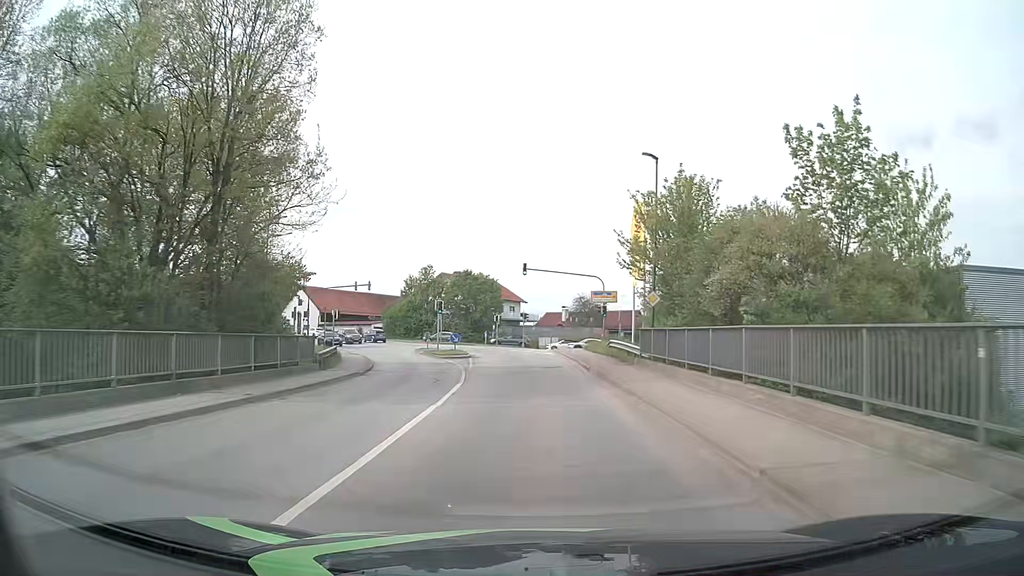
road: tertiary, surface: asphalt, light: Day
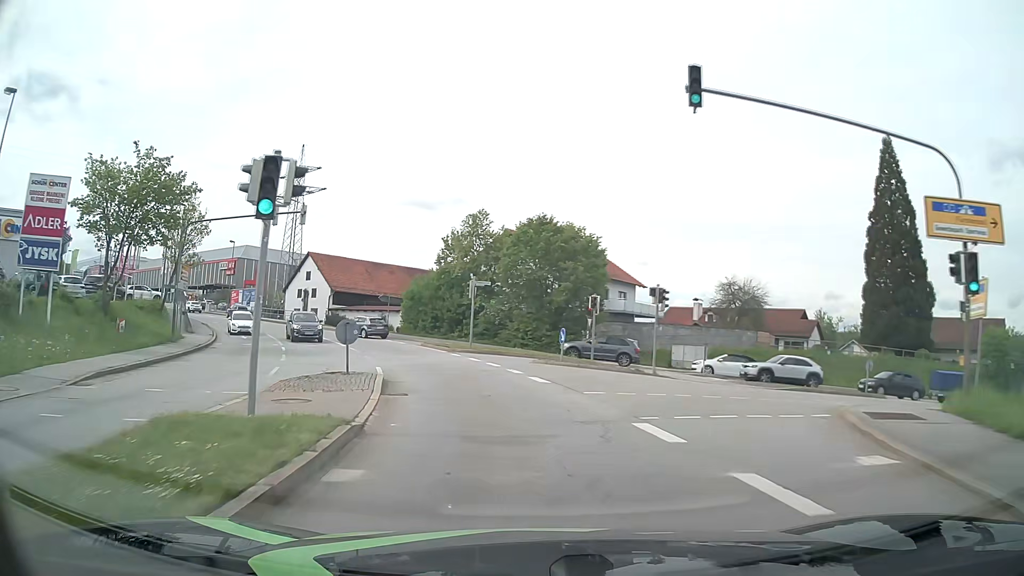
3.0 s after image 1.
(-1.5, +38.2) m; -9°
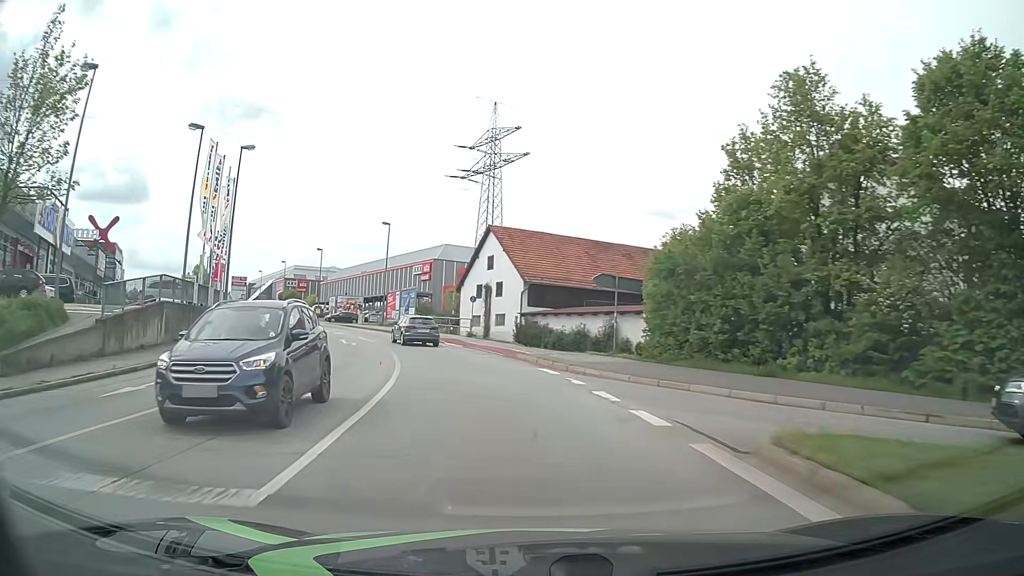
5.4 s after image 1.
(-5.2, +29.9) m; -21°
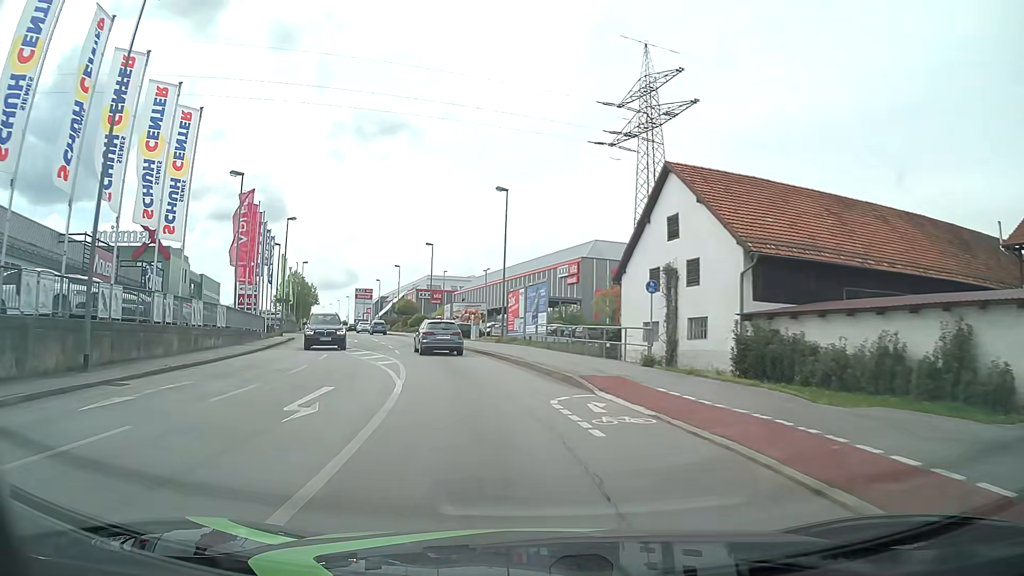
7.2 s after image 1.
(-2.3, +21.6) m; -13°
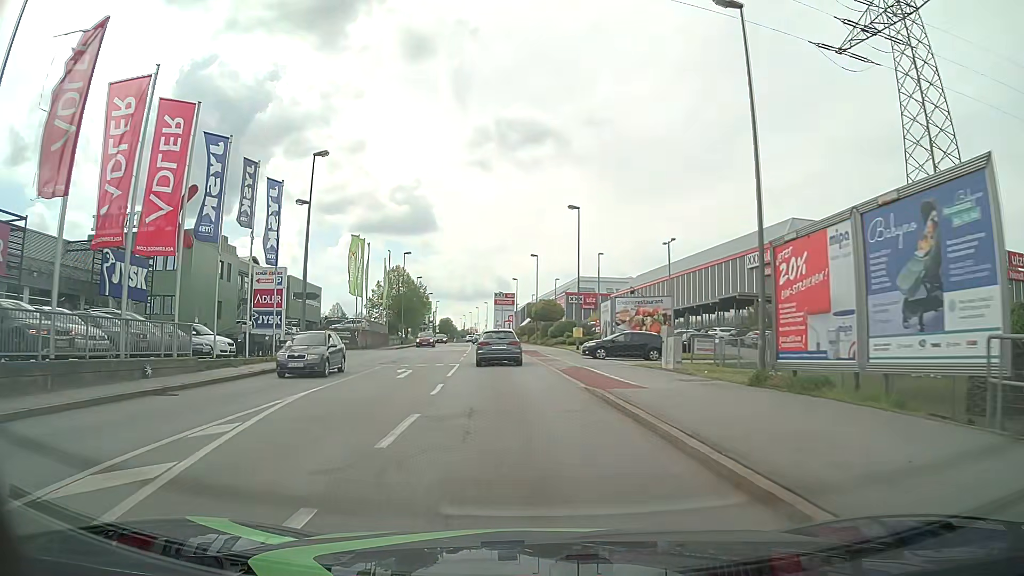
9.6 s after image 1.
(-3.2, +26.5) m; -13°
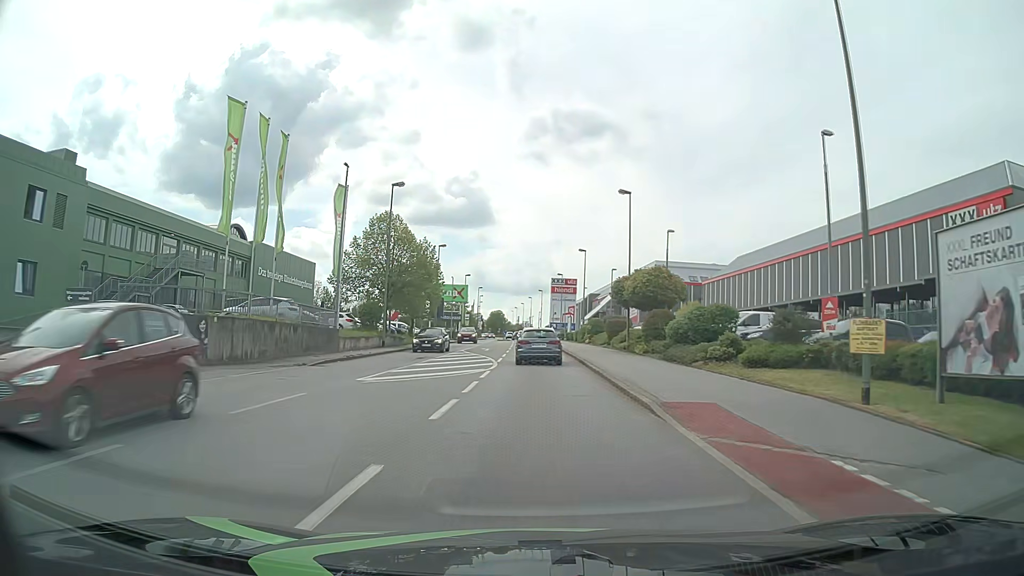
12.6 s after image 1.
(-1.9, +33.6) m; -4°
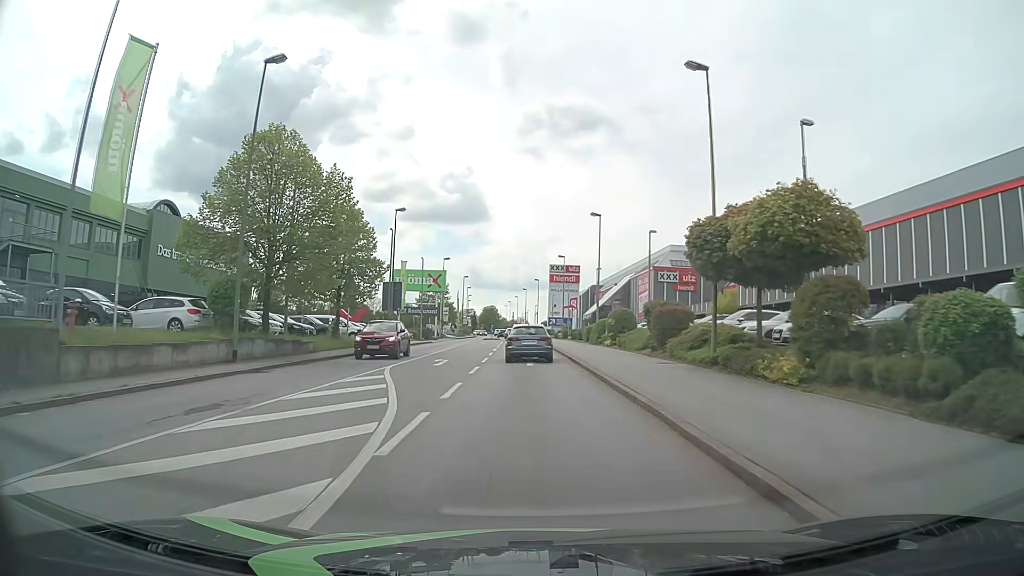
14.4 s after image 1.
(0.0, +20.7) m; 0°
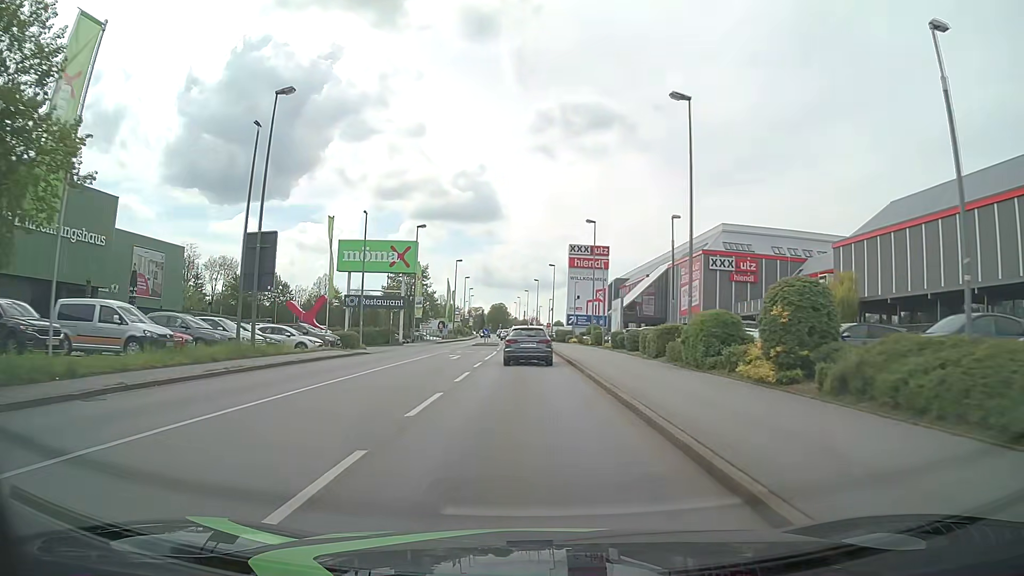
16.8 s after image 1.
(-0.1, +27.4) m; -1°
(0, +10) (0, +20) (0, +30) (-1, +40) (-1, +50) (-1, +60) (-2, +70) (-3, +80) (-3, +90) (-4, +100) m
